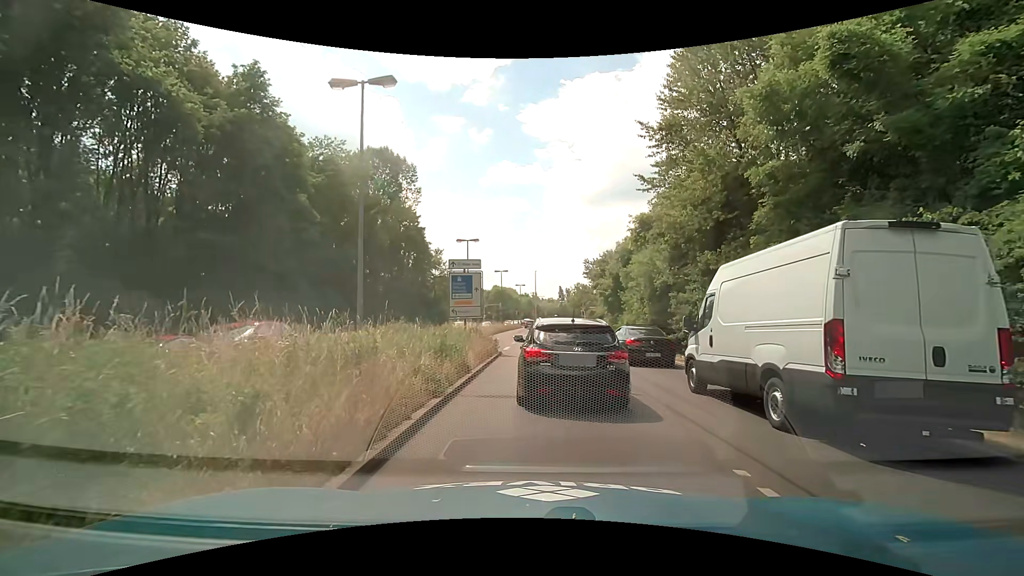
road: primary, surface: asphalt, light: Day
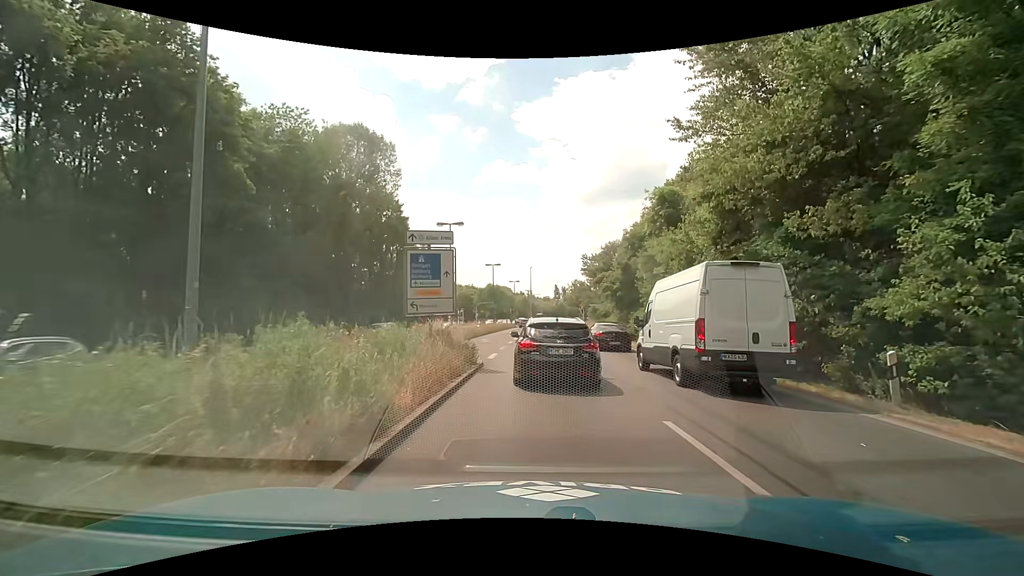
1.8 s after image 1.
(-0.1, +7.0) m; 0°
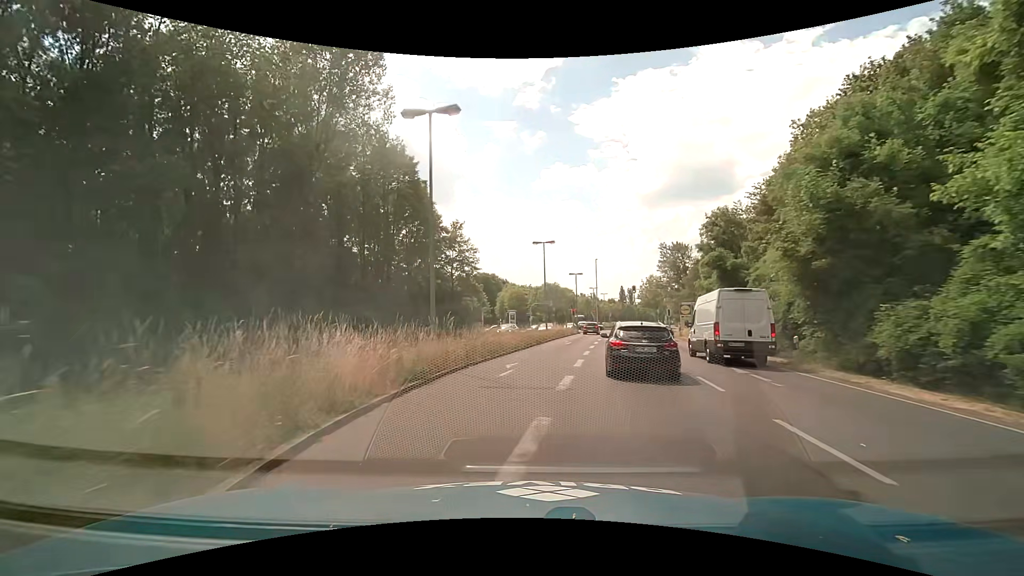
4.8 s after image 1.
(-0.5, +20.6) m; -6°
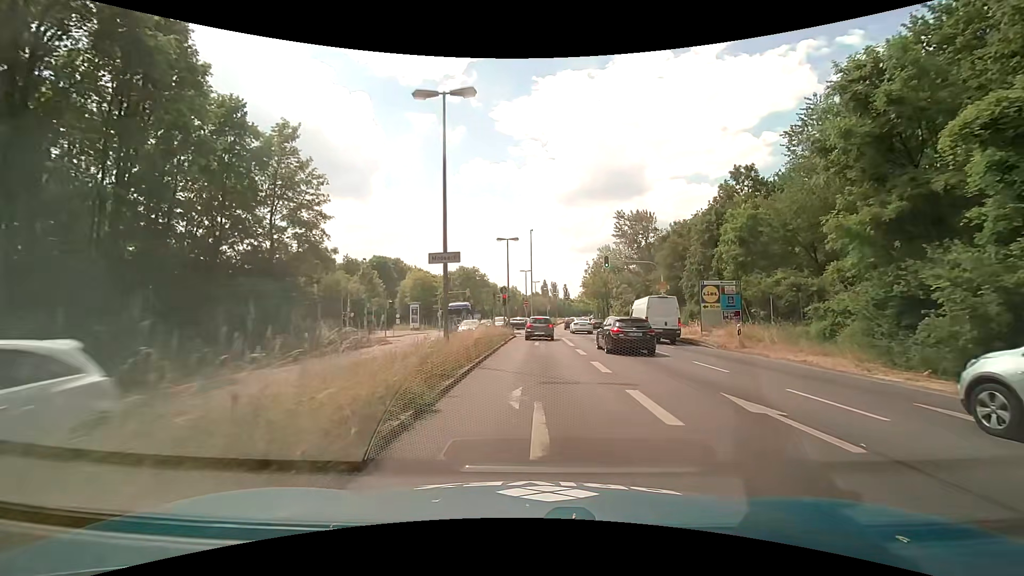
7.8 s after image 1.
(+0.6, +27.9) m; +8°
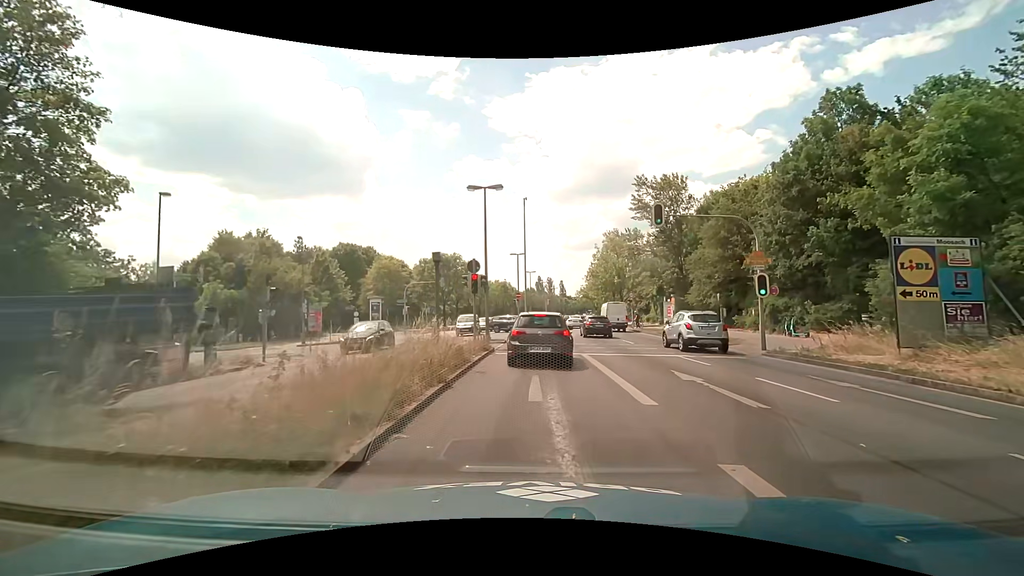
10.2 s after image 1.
(+0.3, +16.5) m; +2°
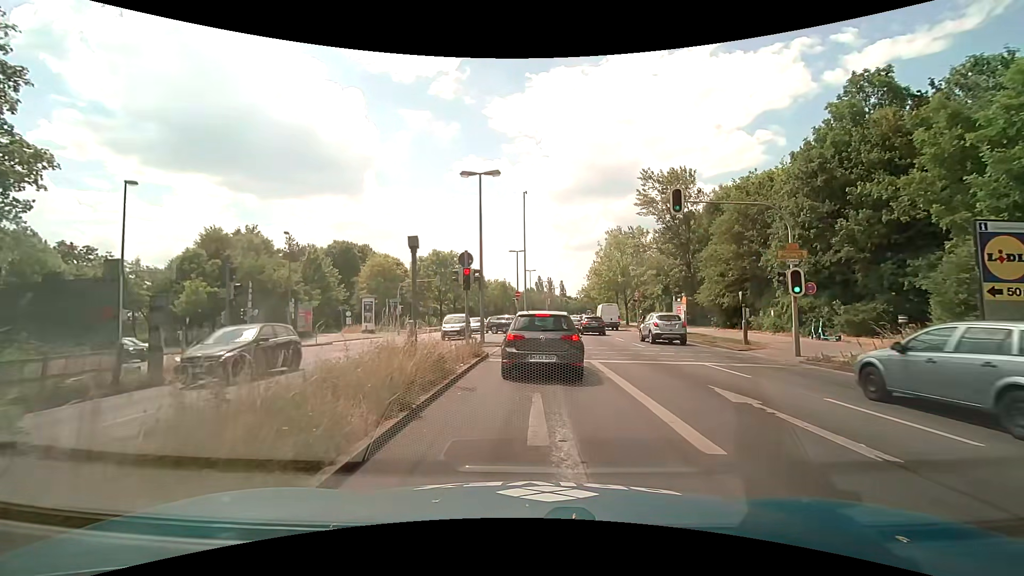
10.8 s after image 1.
(0.0, +2.5) m; +2°
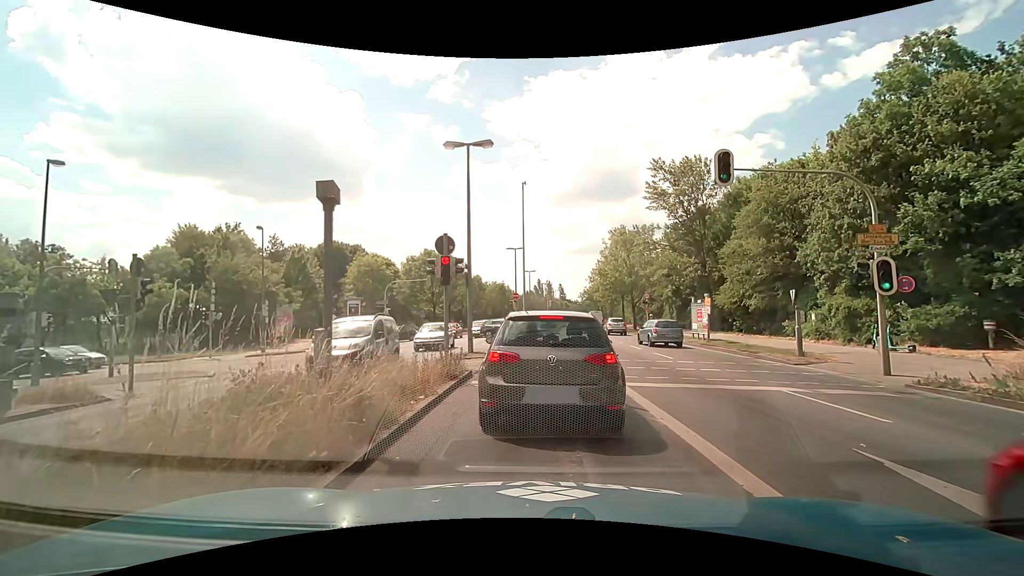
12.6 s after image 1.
(-0.1, +4.3) m; -1°
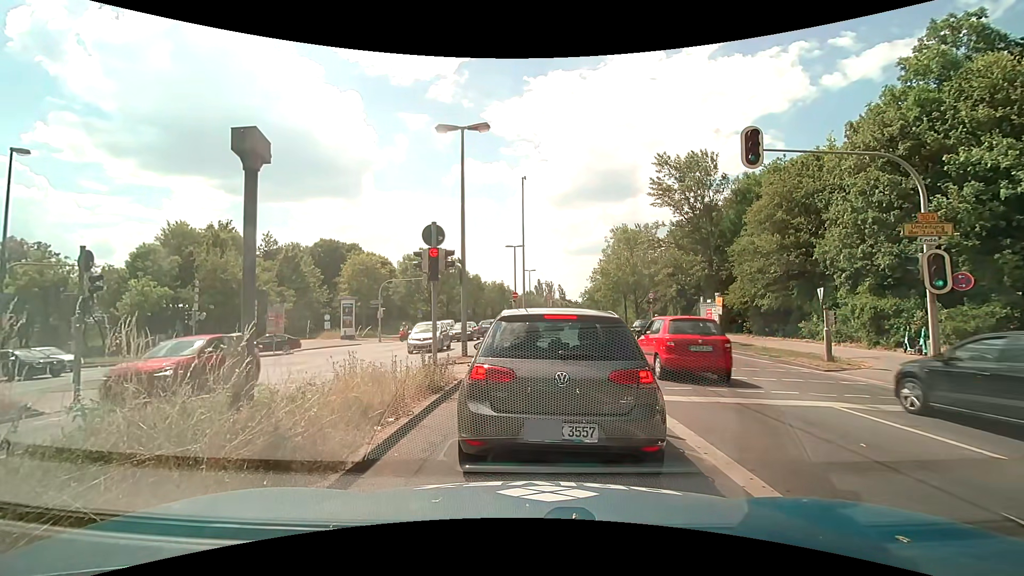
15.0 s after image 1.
(0.0, +1.7) m; 0°
(0, +10) (0, +20) (-3, +29) (-10, +36) (-20, +38) (-30, +39) (-40, +39) (-50, +39) (-60, +39) (-70, +37) m
